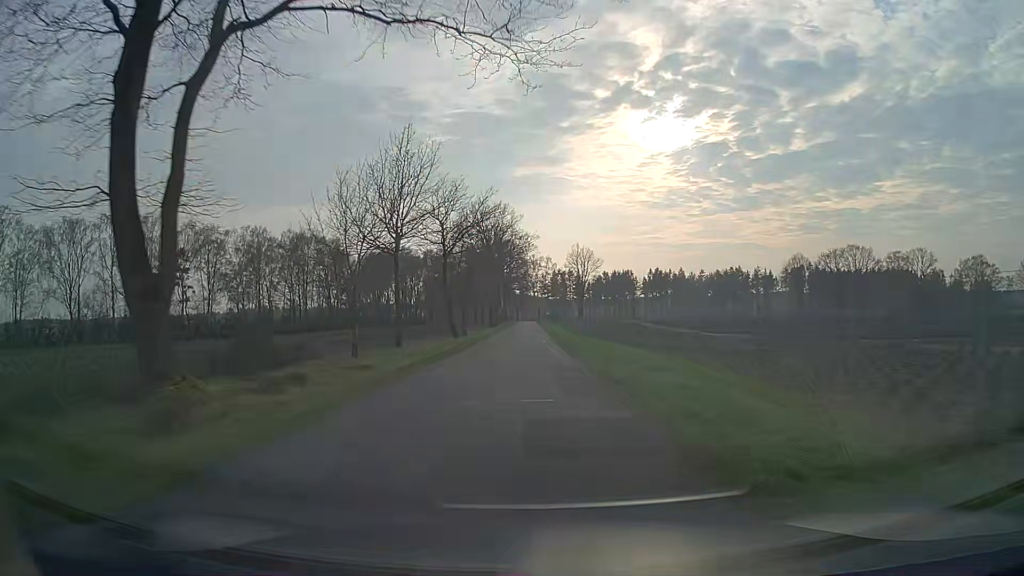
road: unclassified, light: Day
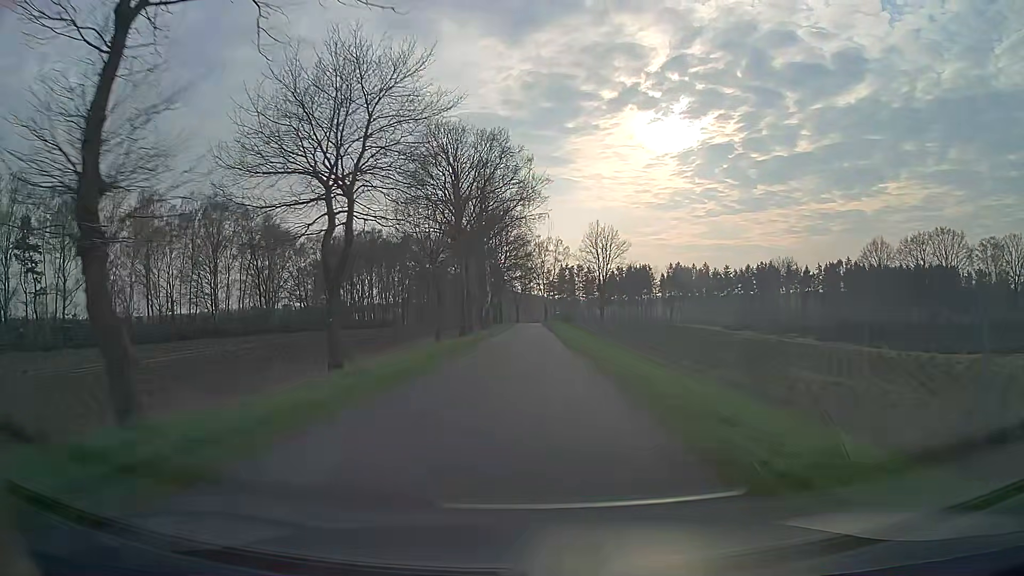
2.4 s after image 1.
(-0.2, +41.7) m; 0°
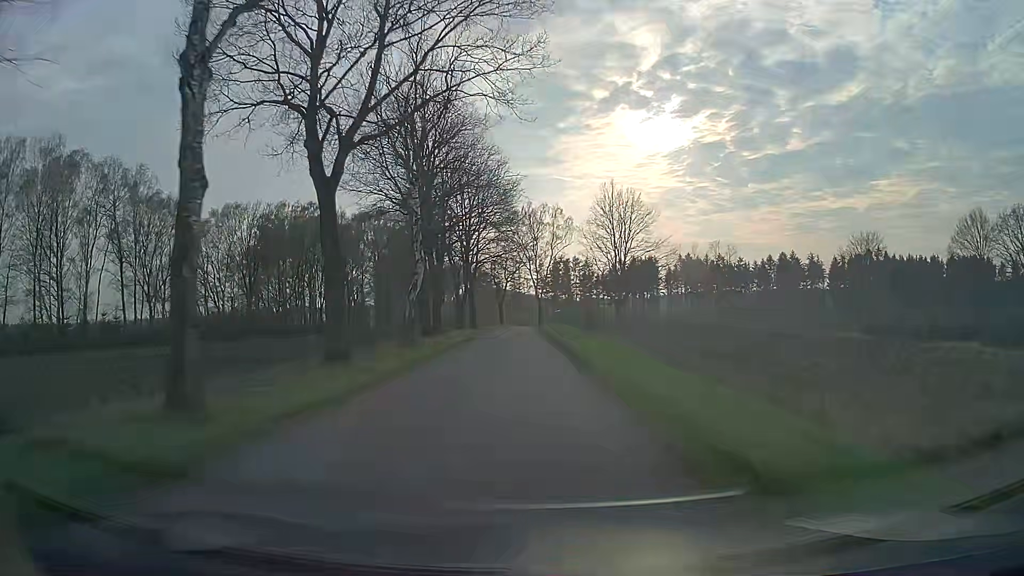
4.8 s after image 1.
(+0.2, +37.8) m; +1°
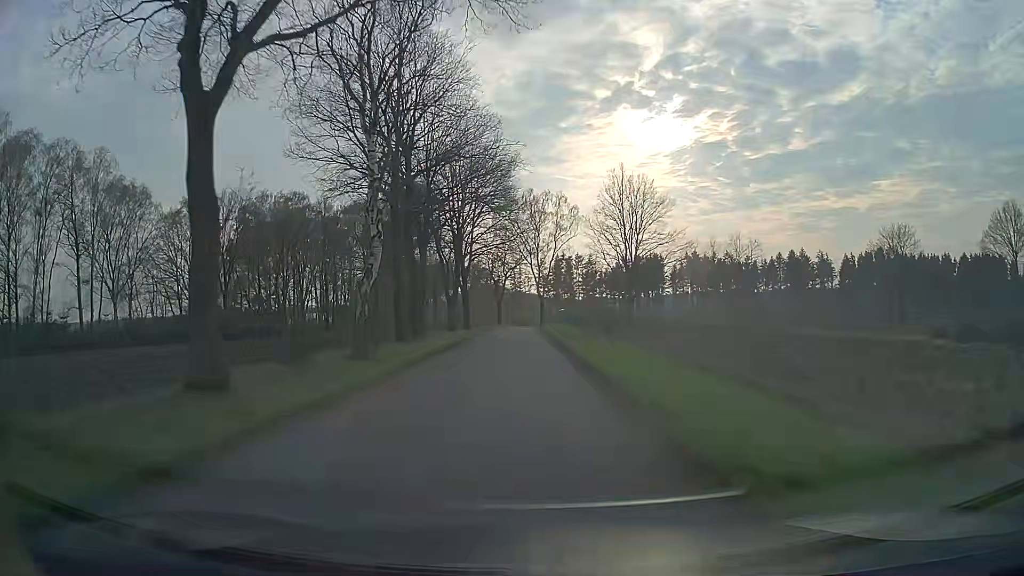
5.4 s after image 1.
(0.0, +8.8) m; 0°
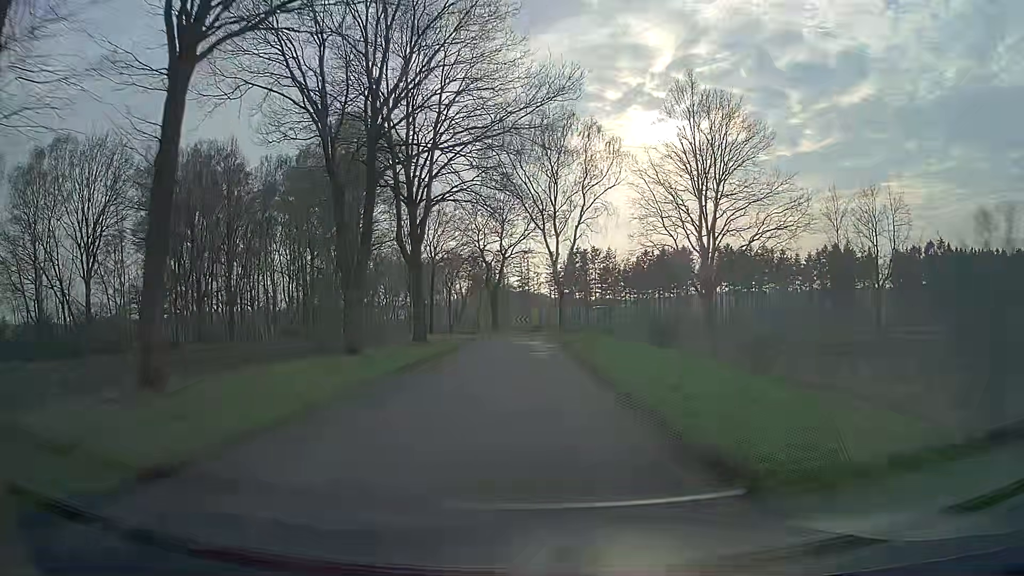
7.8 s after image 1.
(-0.1, +32.6) m; 0°
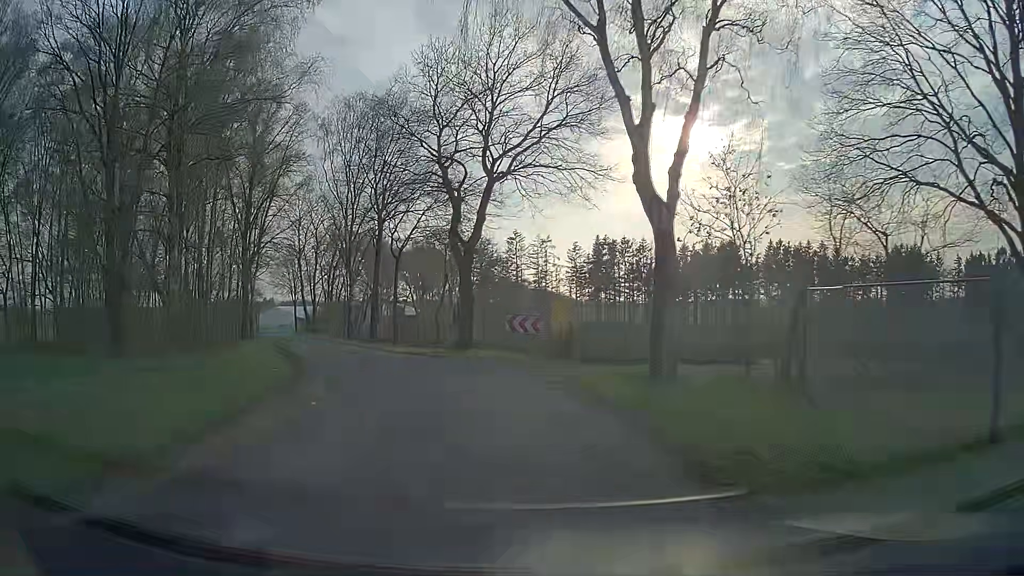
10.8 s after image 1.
(-0.2, +34.5) m; -2°
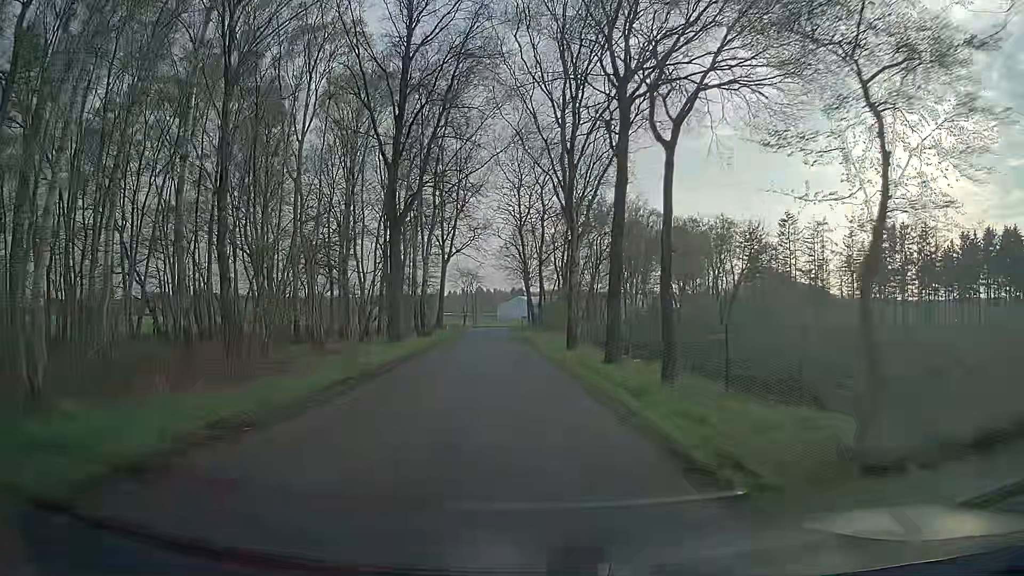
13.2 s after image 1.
(-4.2, +24.7) m; -20°
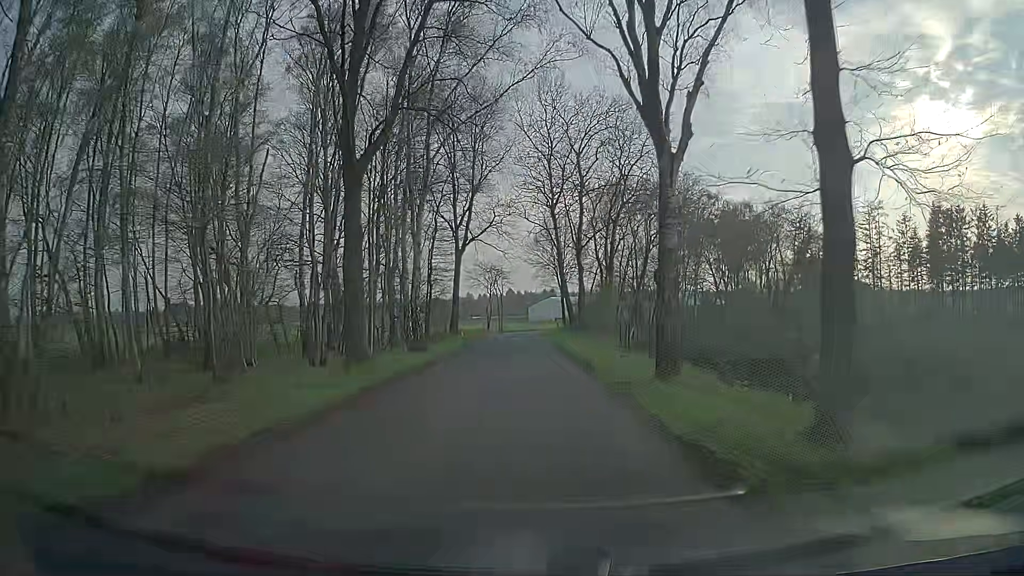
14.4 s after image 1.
(-0.7, +14.0) m; -4°
(0, +10) (0, +20) (0, +30) (0, +40) (0, +50) (0, +60) (+1, +70) (+3, +80) (+6, +89) (+11, +98) m
